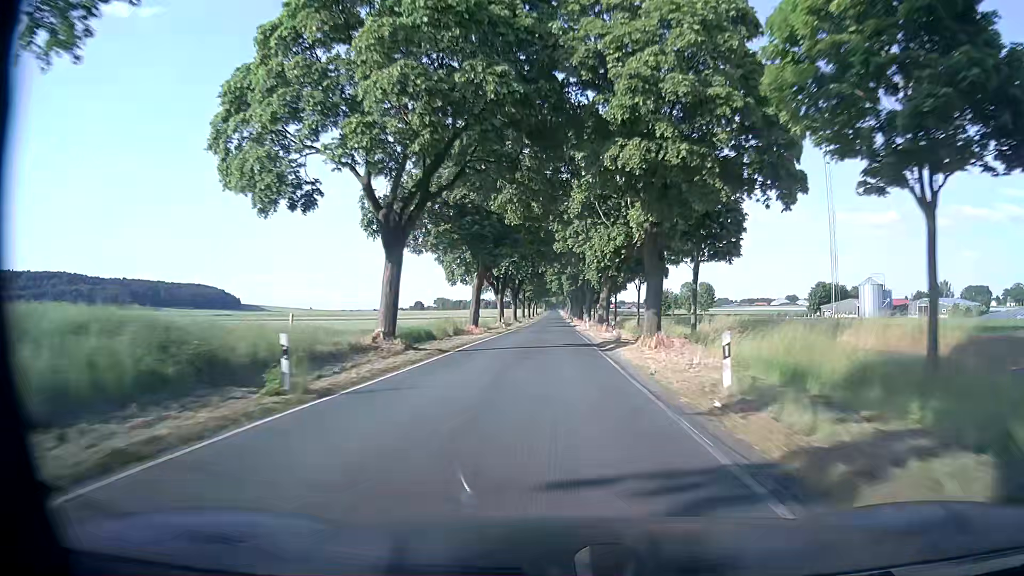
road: secondary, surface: asphalt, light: Day
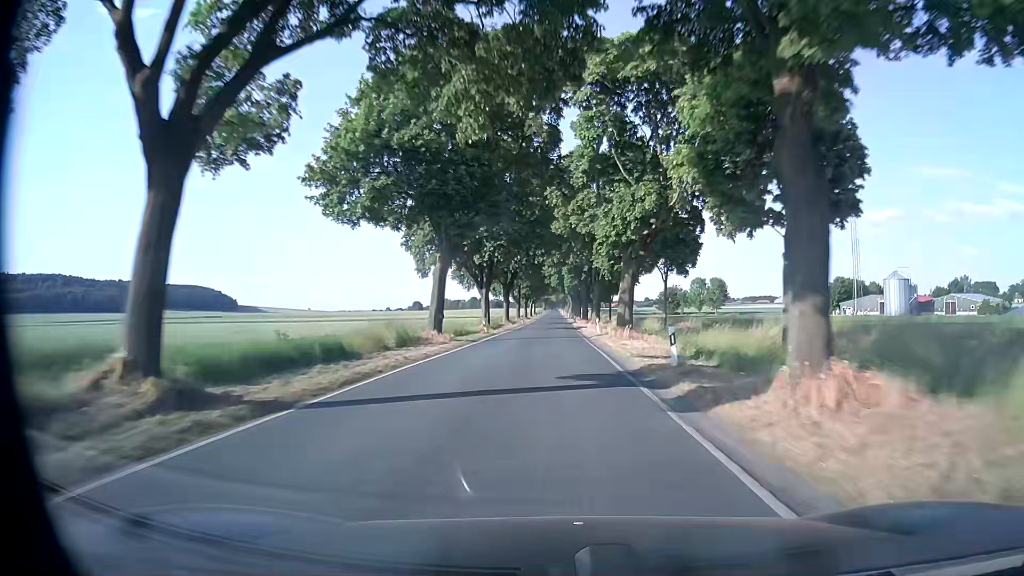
(-0.1, +15.6) m; 0°
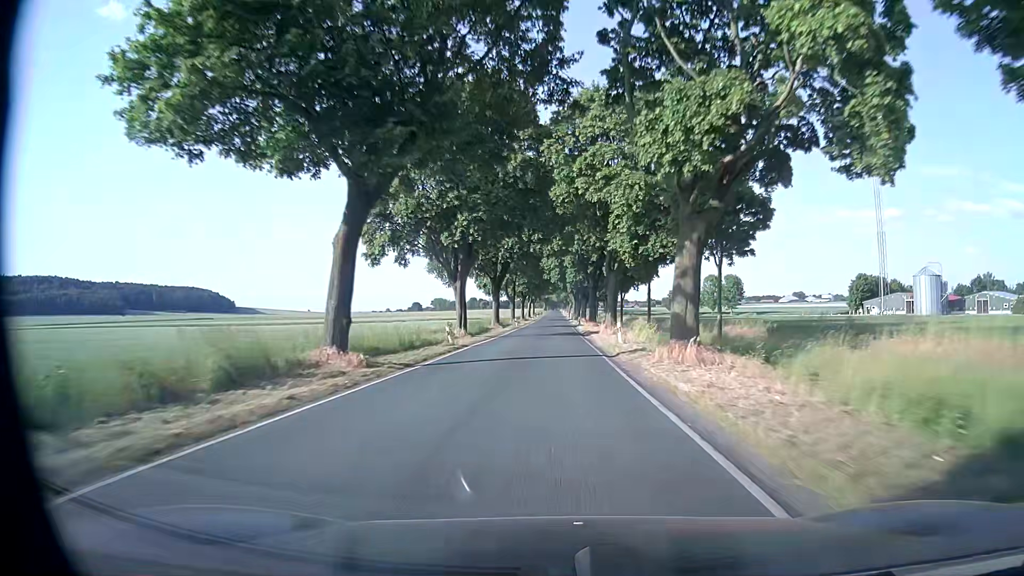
(0.0, +15.7) m; 0°
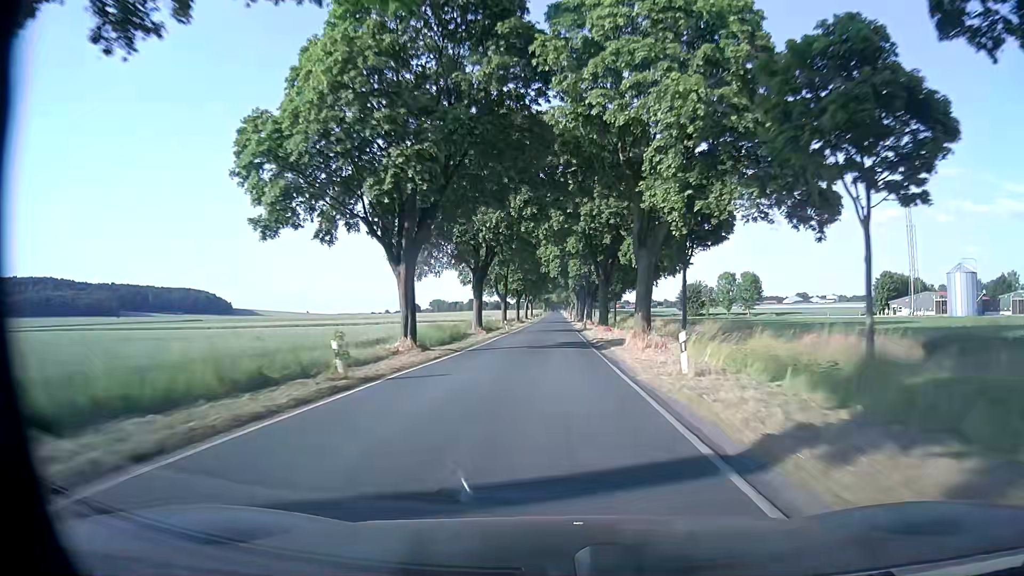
(-0.1, +15.7) m; 0°
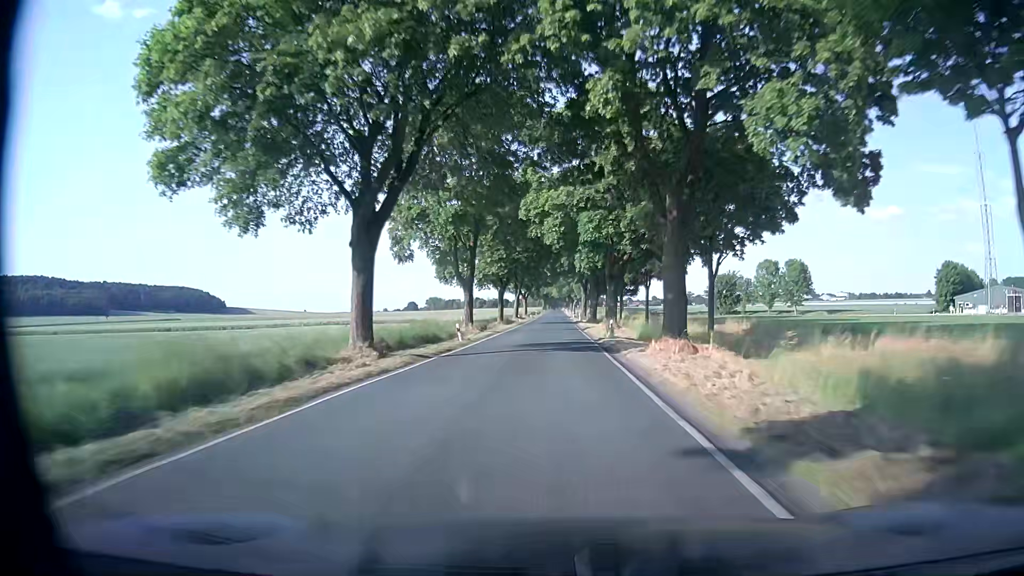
(0.0, +31.5) m; 0°
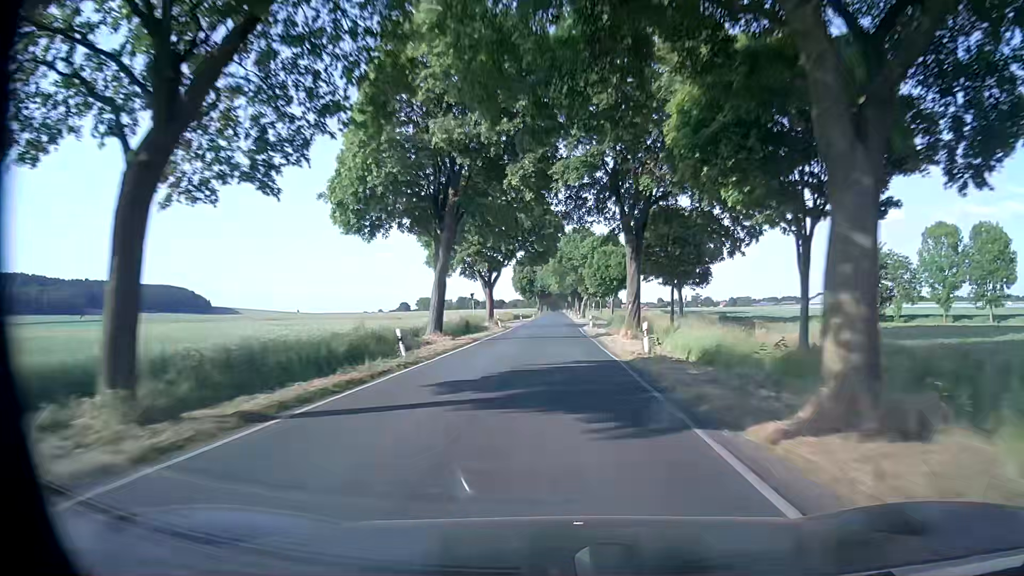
(0.0, +63.2) m; 0°
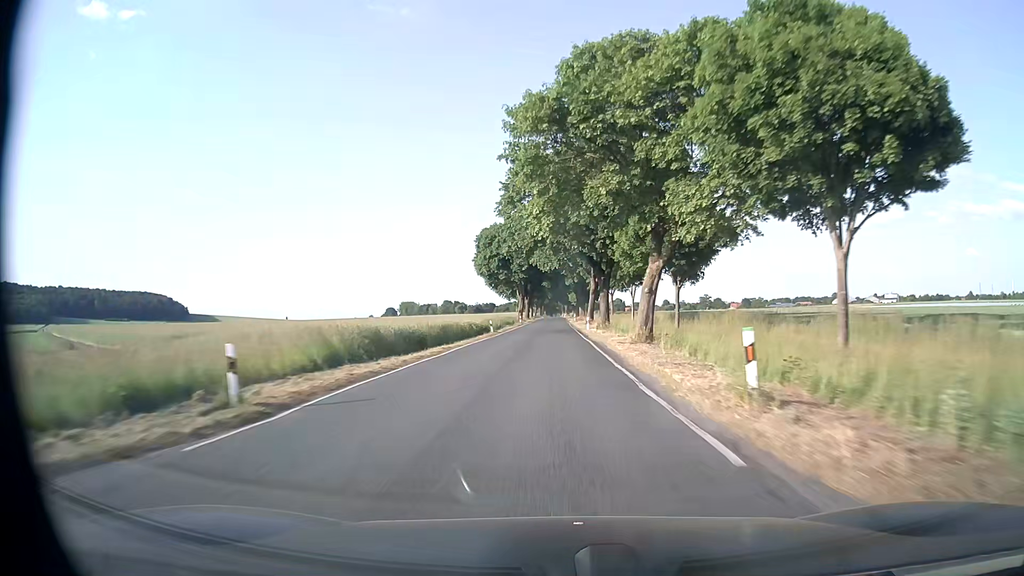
(-0.3, +79.1) m; 0°
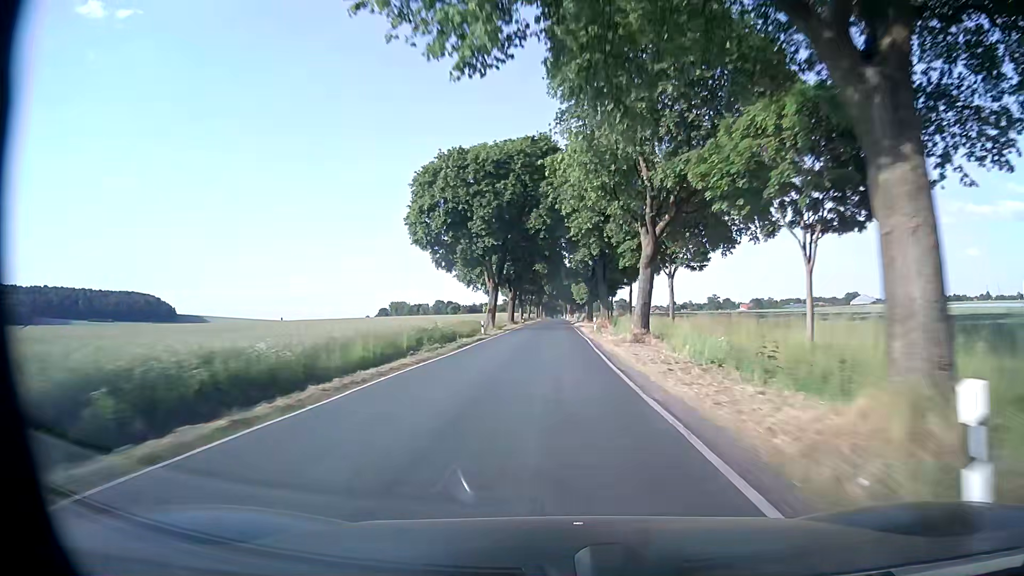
(-0.2, +47.4) m; 0°
(0, +10) (0, +20) (0, +30) (0, +40) (-1, +50) (-1, +60) (-1, +70) (-1, +80) (-1, +90) (-1, +100) m
